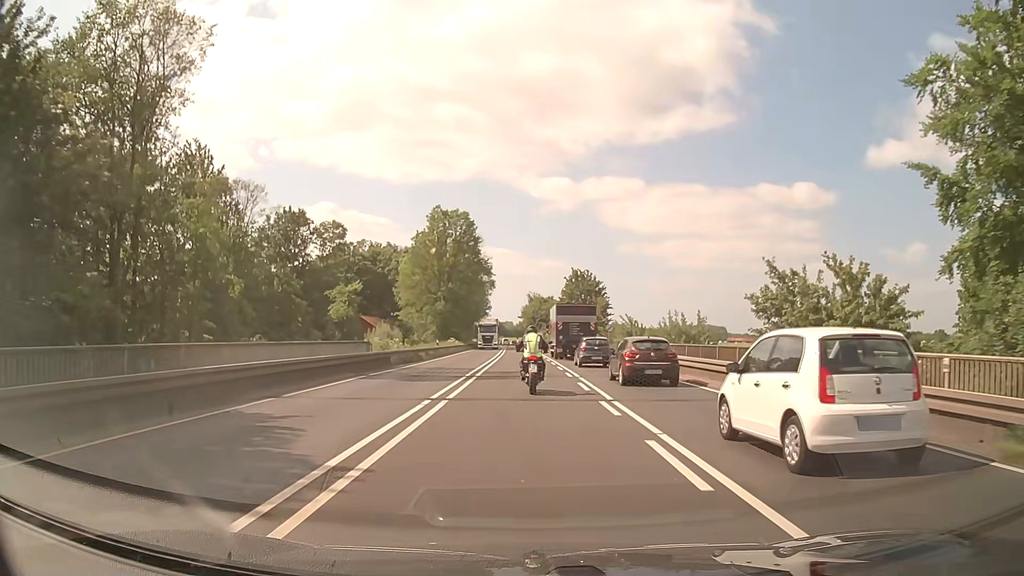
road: primary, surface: asphalt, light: Day
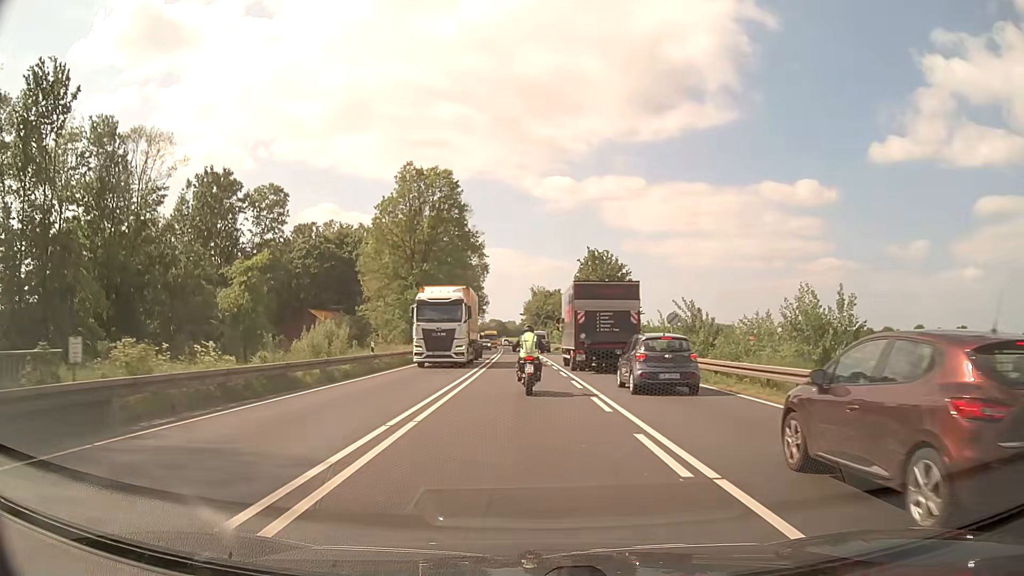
(0.0, +23.3) m; 0°
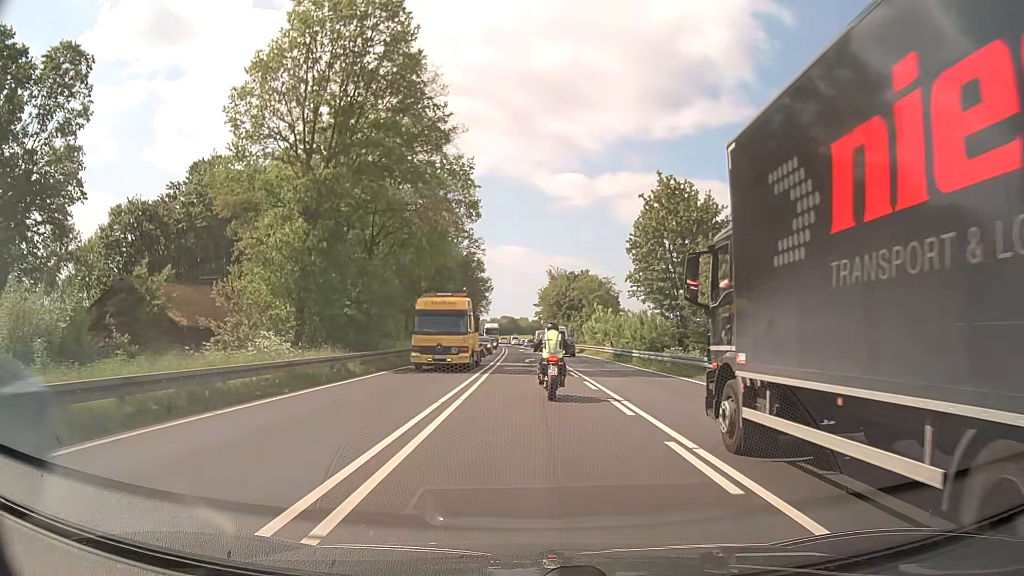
(-0.6, +36.6) m; -1°
(0, +10) (0, +20) (0, +30) (+1, +40) (+2, +50) (+2, +60) (+2, +70) (+2, +80) (+2, +90) (+2, +100) m
